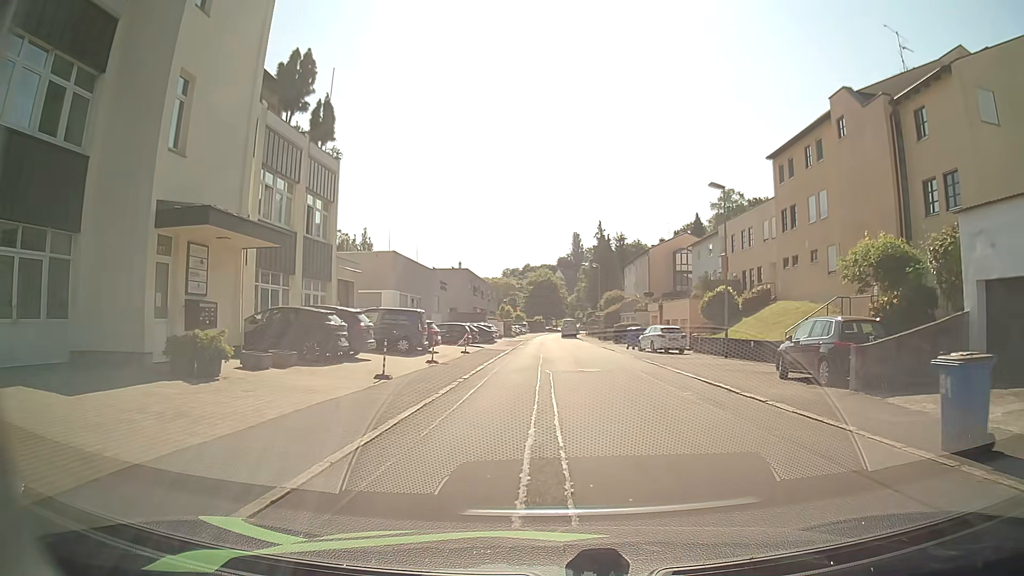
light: Day
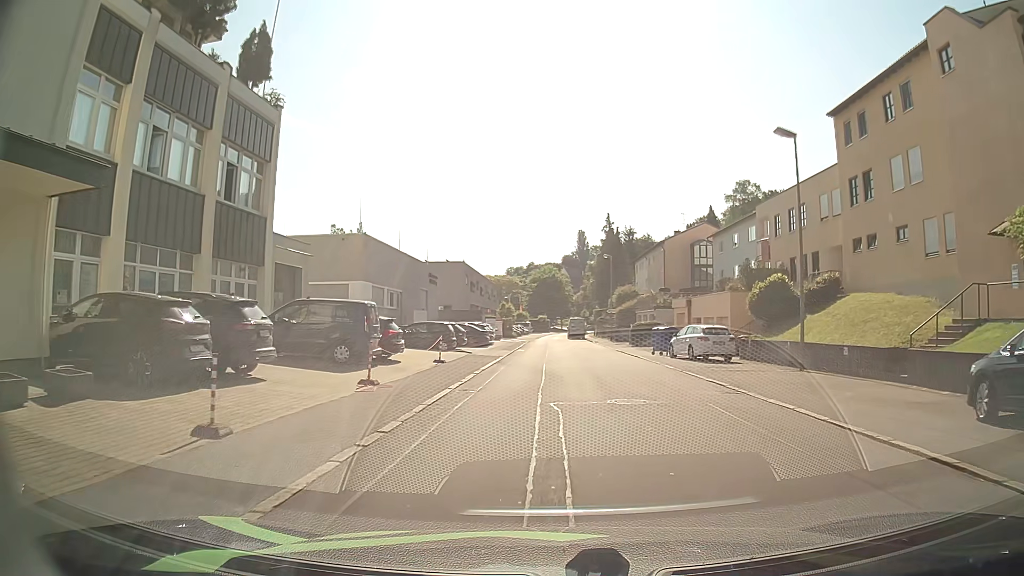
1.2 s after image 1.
(-0.1, +9.0) m; -1°
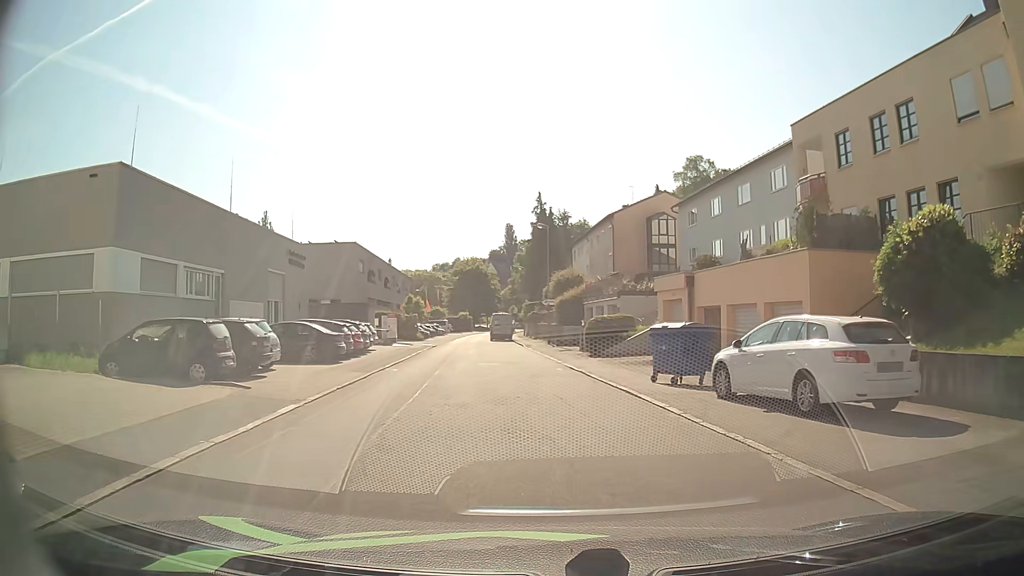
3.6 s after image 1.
(+1.0, +18.3) m; +7°
(0, +10) (-1, +20) (-2, +30) (-4, +40) (-6, +49) (-8, +59) (-9, +69) (-9, +79) (-10, +89) (-10, +99) m
